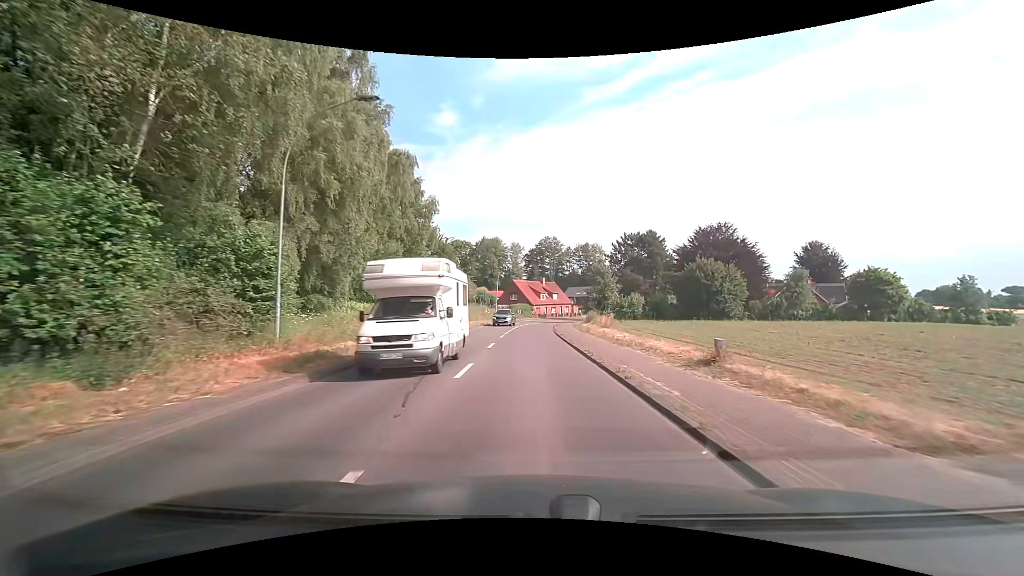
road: secondary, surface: asphalt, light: Day
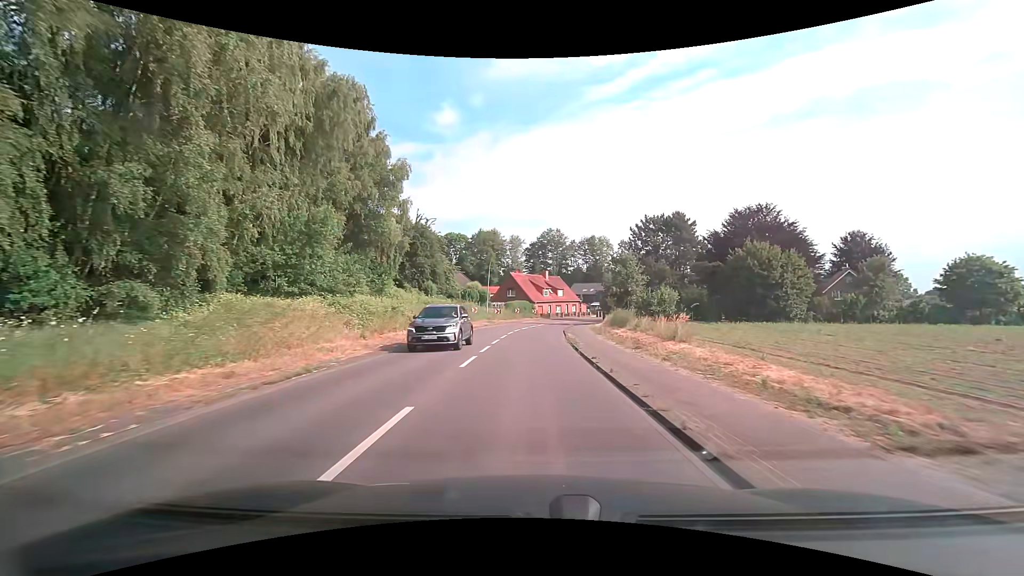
(0.0, +15.2) m; 0°
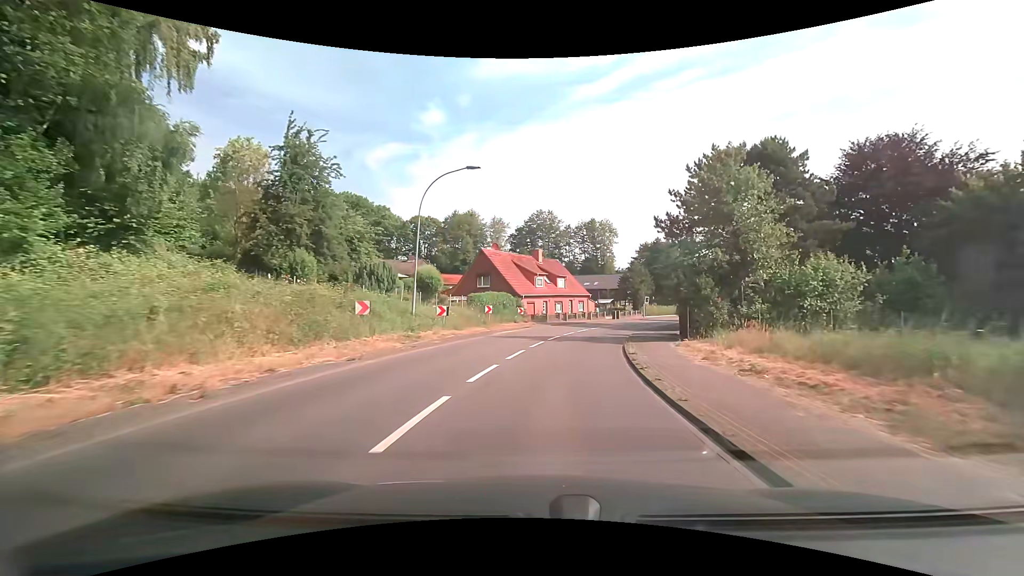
(-0.2, +30.4) m; +1°
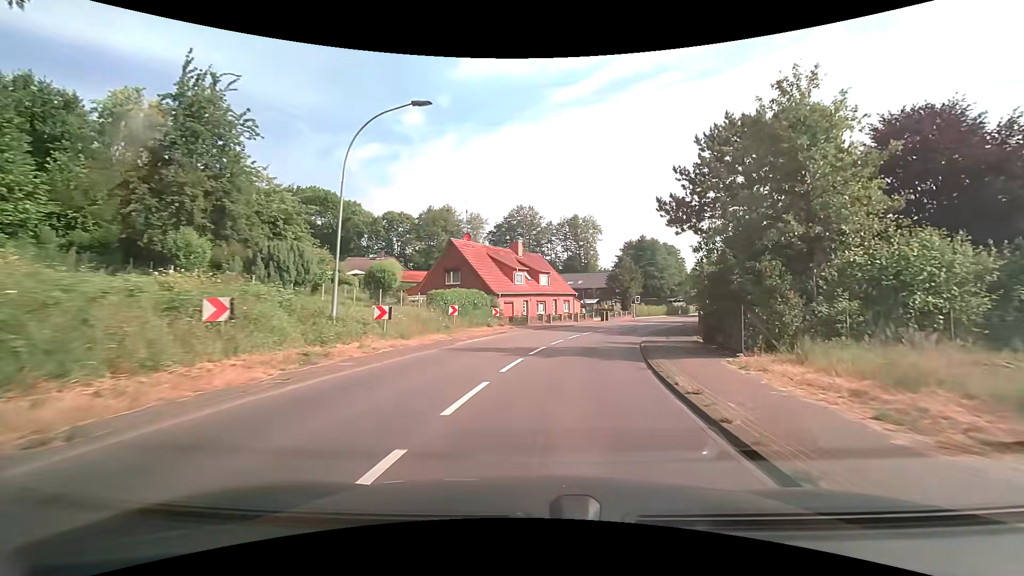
(+0.1, +7.4) m; +2°
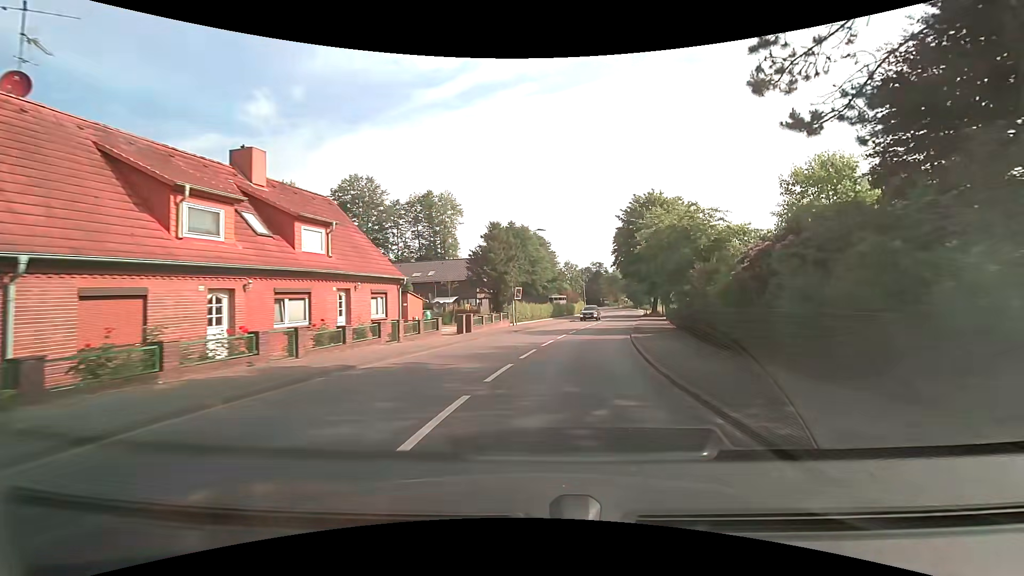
(+3.8, +28.4) m; +16°
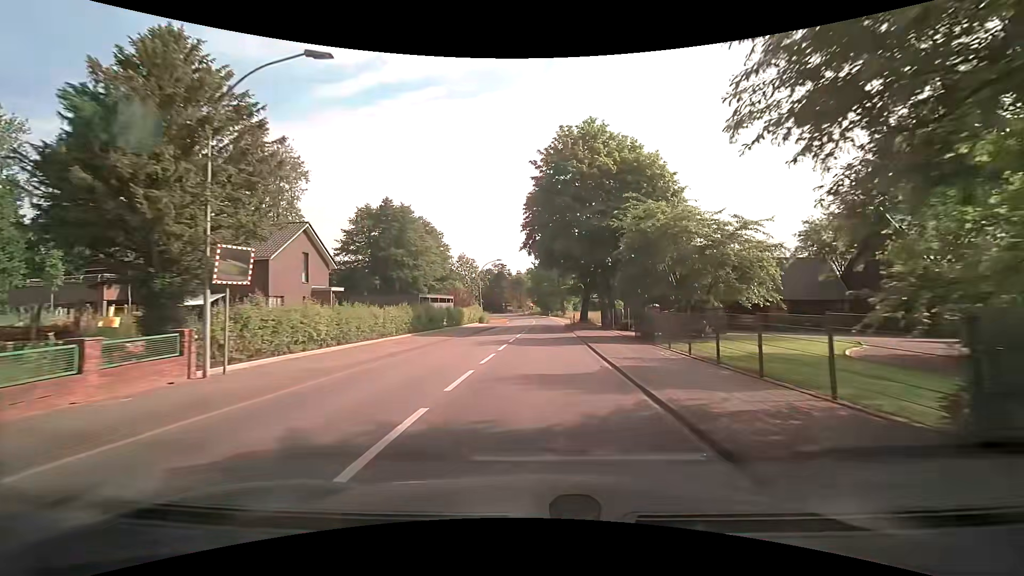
(+3.3, +27.7) m; +11°
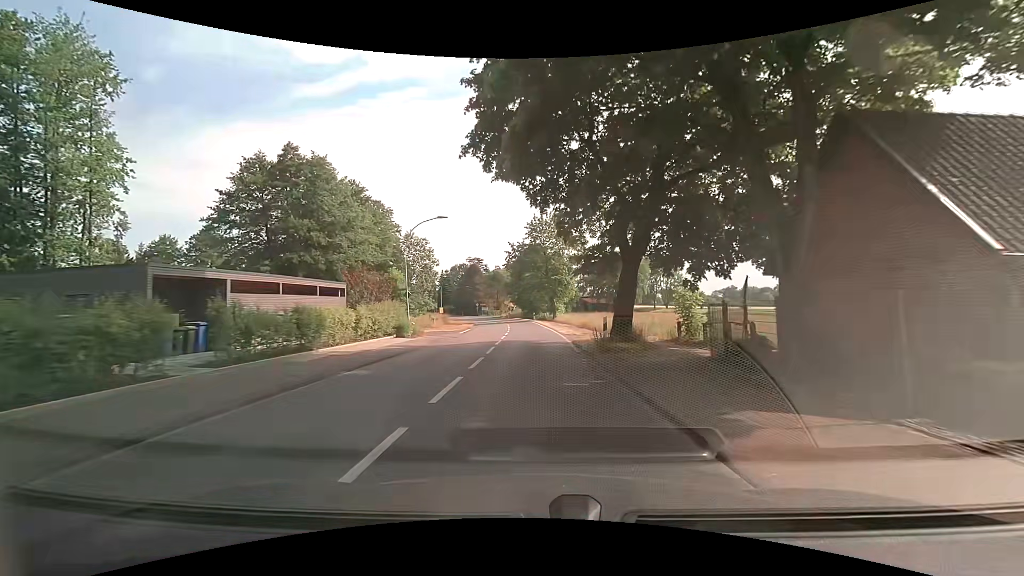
(+0.7, +28.7) m; +2°
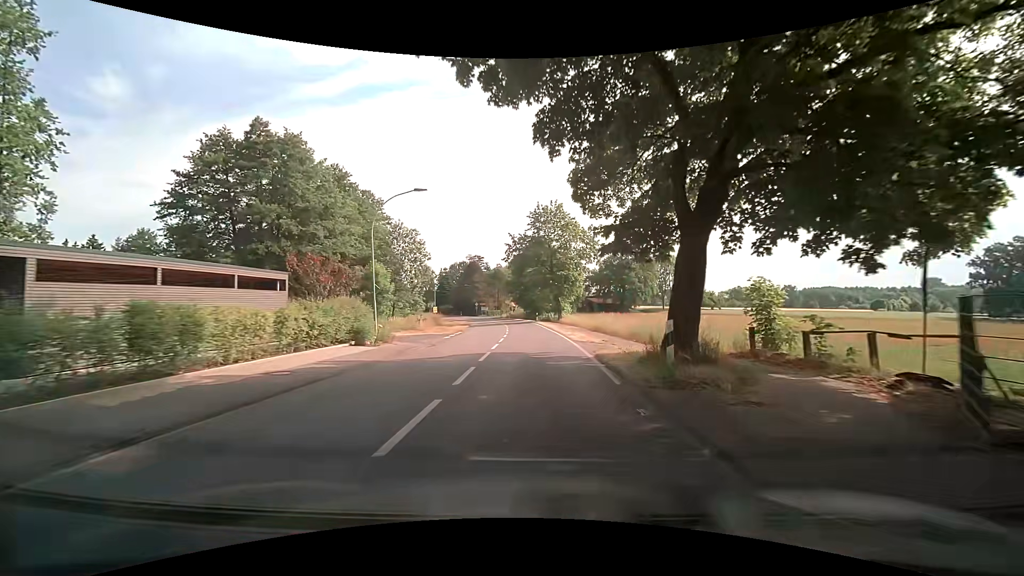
(0.0, +7.4) m; 0°
(0, +10) (0, +20) (0, +30) (0, +40) (-1, +50) (-2, +60) (-3, +70) (-5, +80) (-8, +89) (-10, +99) m
